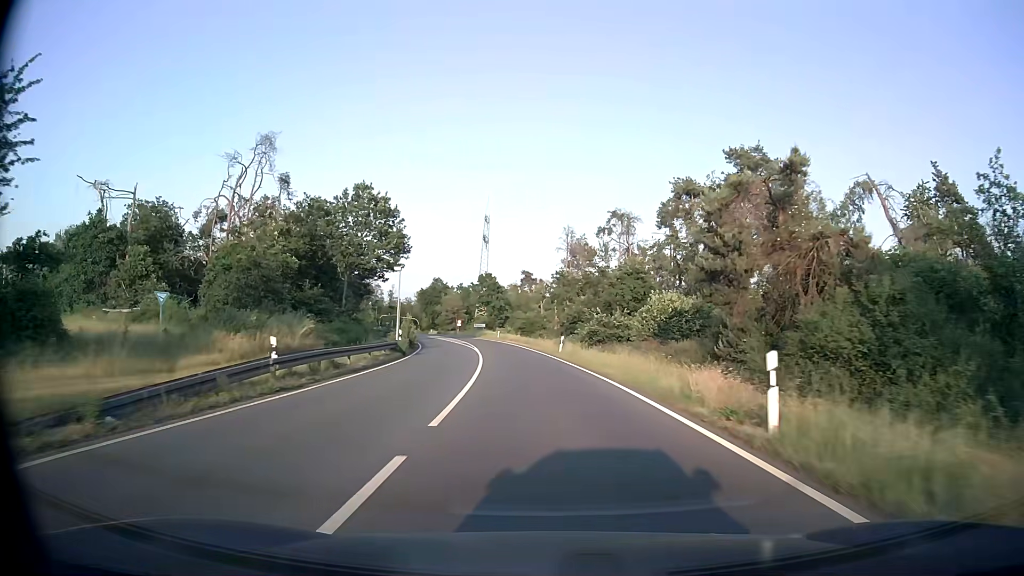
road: primary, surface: asphalt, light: Day
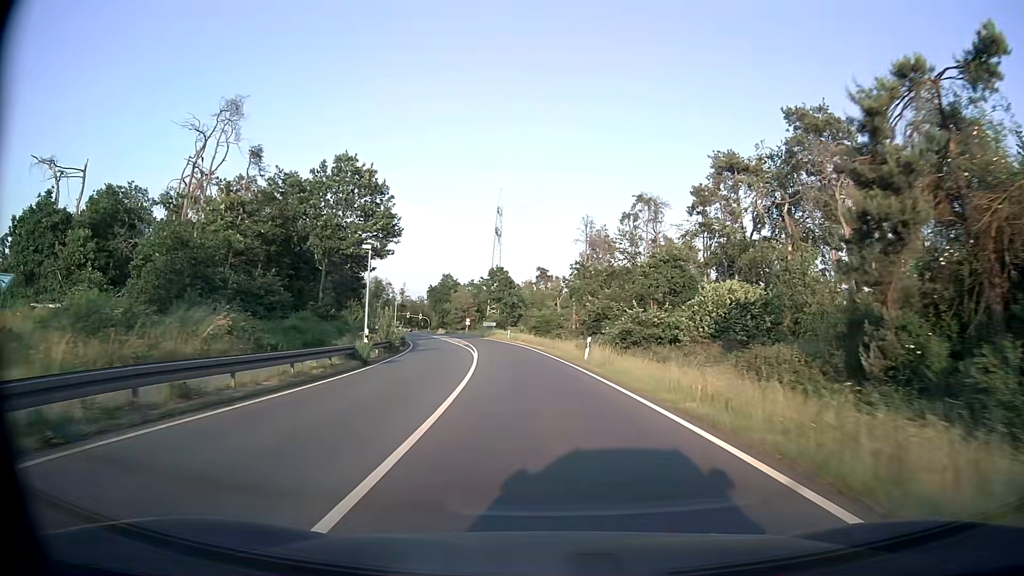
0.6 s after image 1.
(-0.1, +10.5) m; -1°
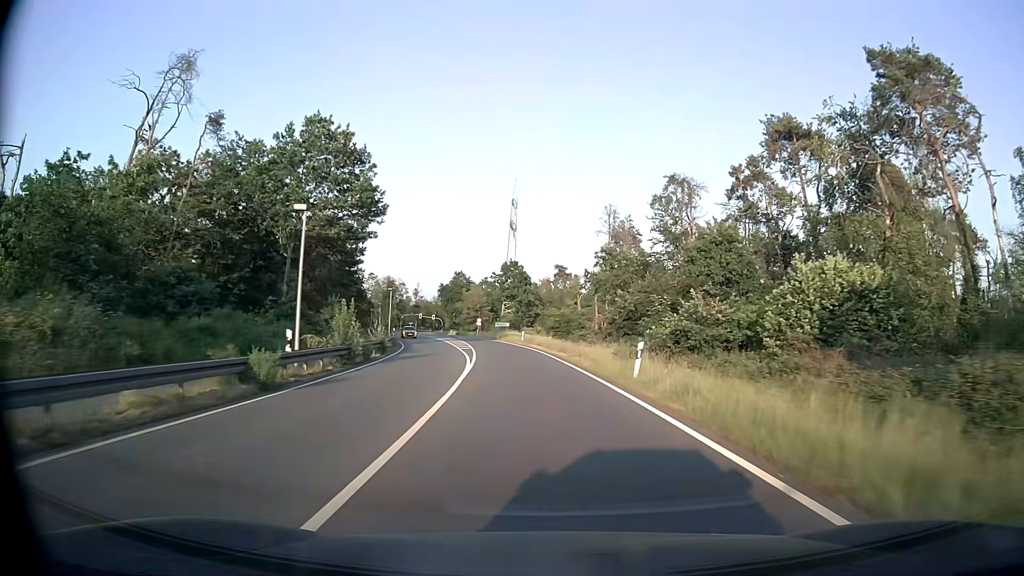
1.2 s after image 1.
(-0.1, +10.5) m; -1°
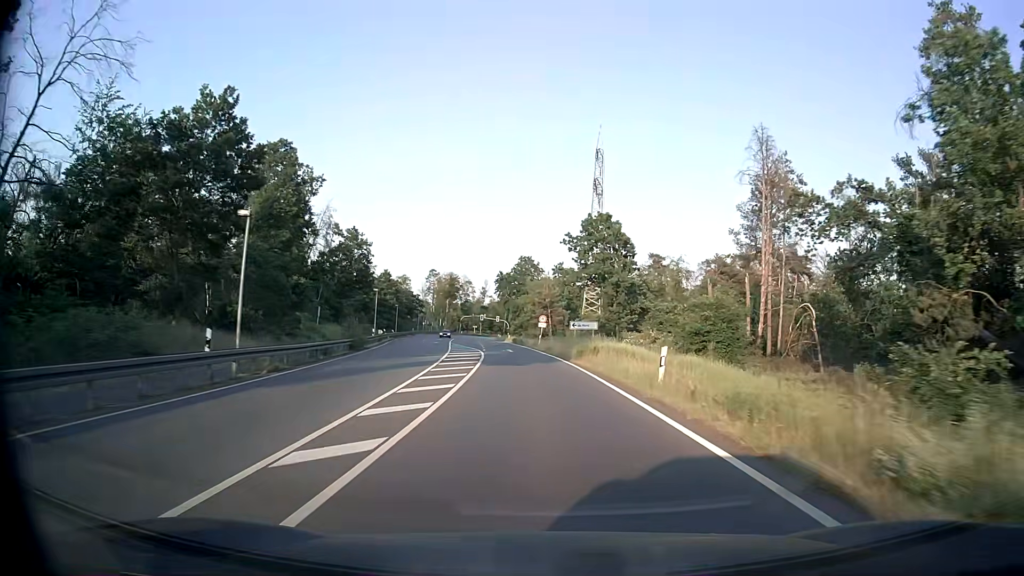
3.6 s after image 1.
(-2.6, +42.0) m; -7°
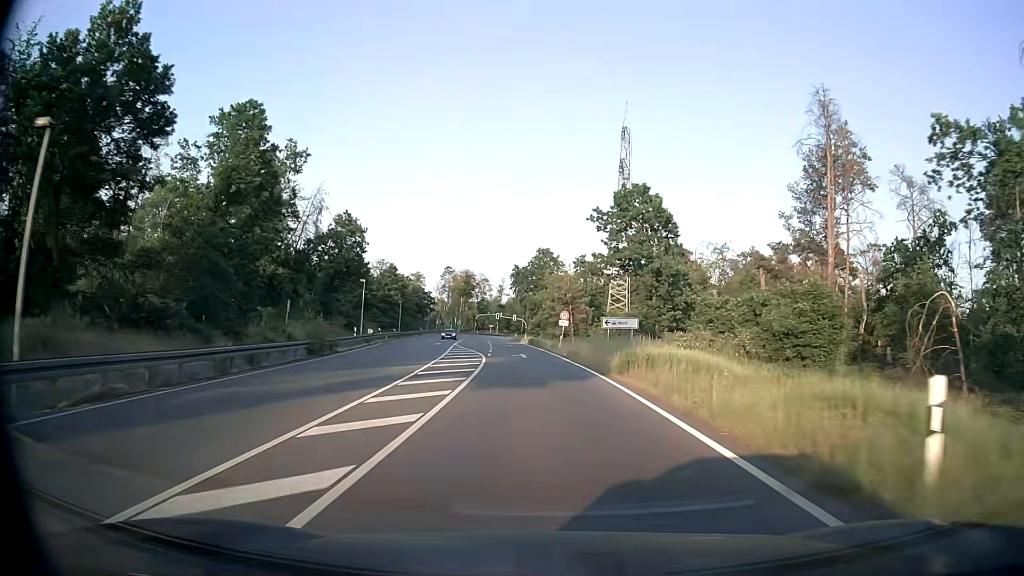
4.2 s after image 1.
(-0.1, +10.6) m; -2°
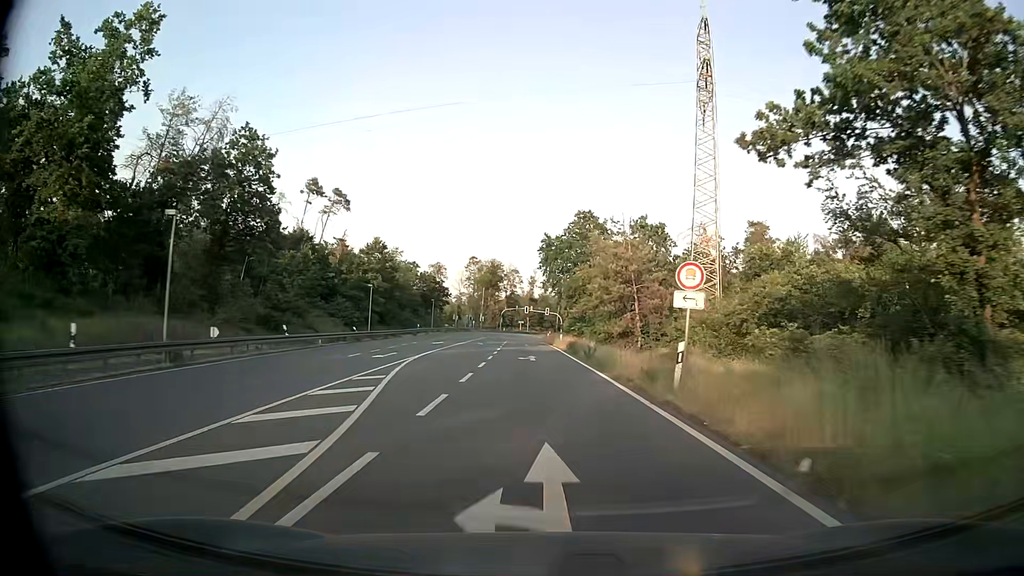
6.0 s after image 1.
(-0.8, +31.3) m; -3°
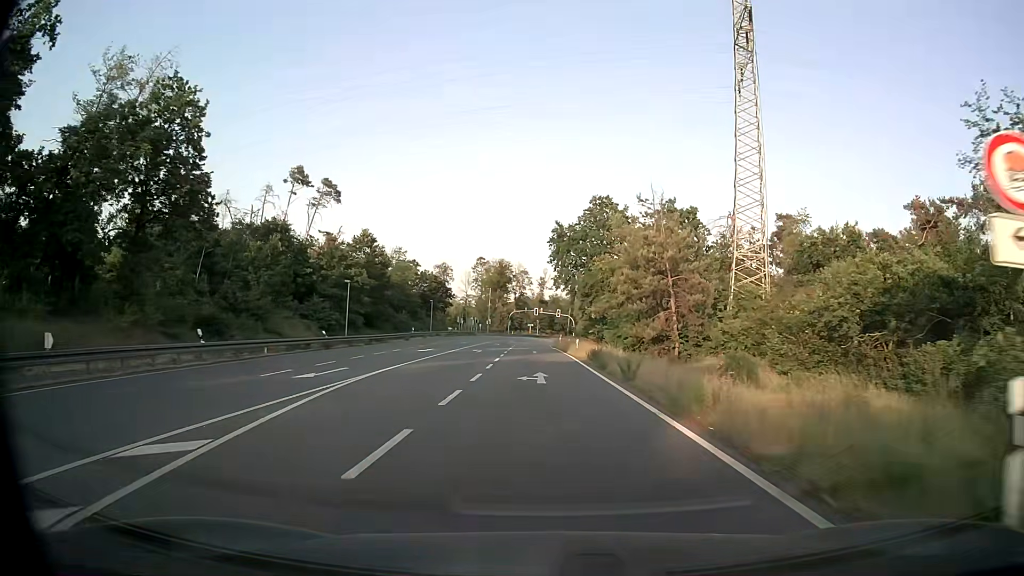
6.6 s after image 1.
(-0.1, +10.1) m; -1°
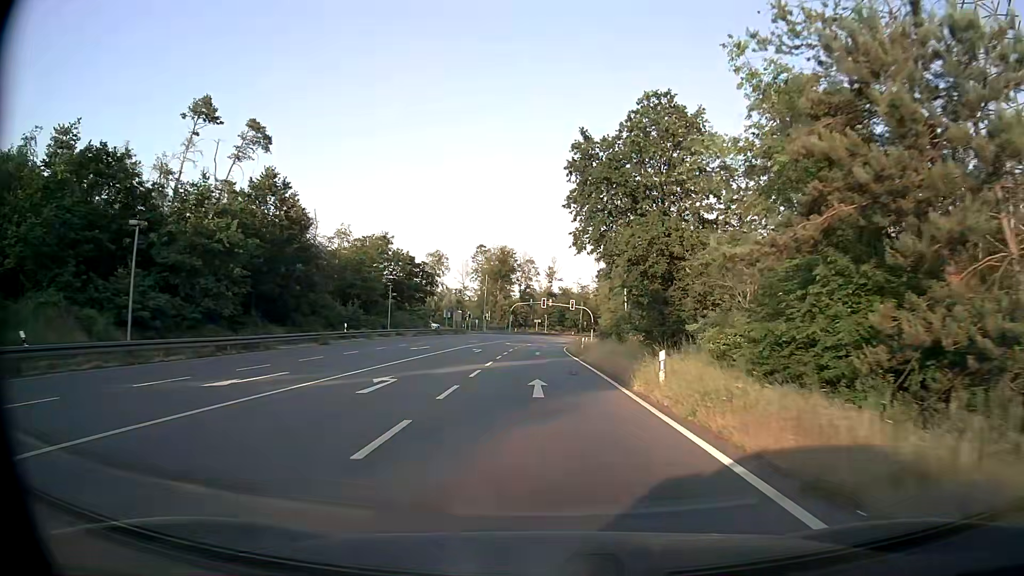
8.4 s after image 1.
(-0.3, +29.0) m; -1°
(0, +10) (0, +20) (0, +30) (0, +40) (0, +50) (0, +60) (+1, +70) (+1, +80) (+2, +90) (+4, +100) m
